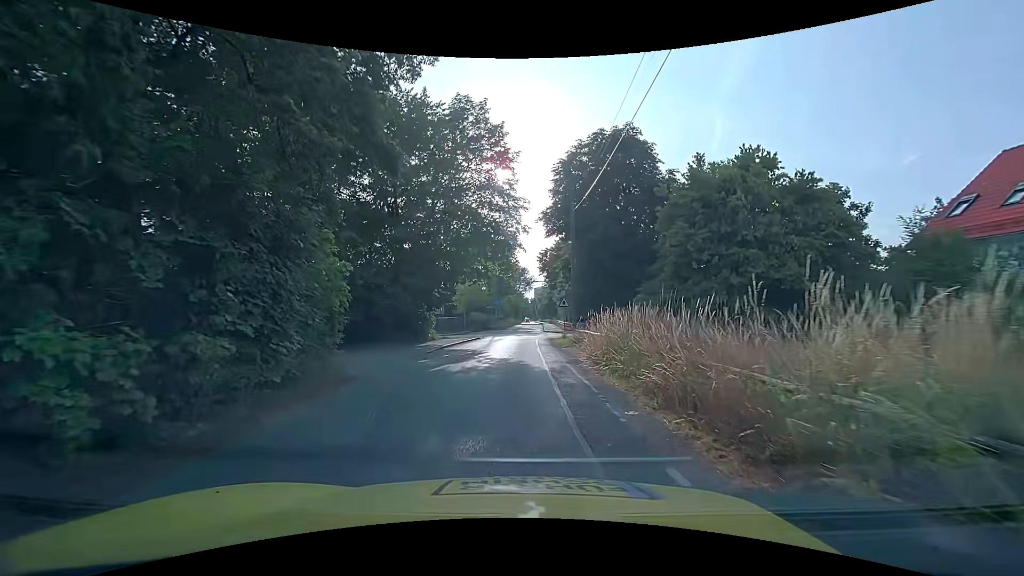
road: unclassified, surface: asphalt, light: Day
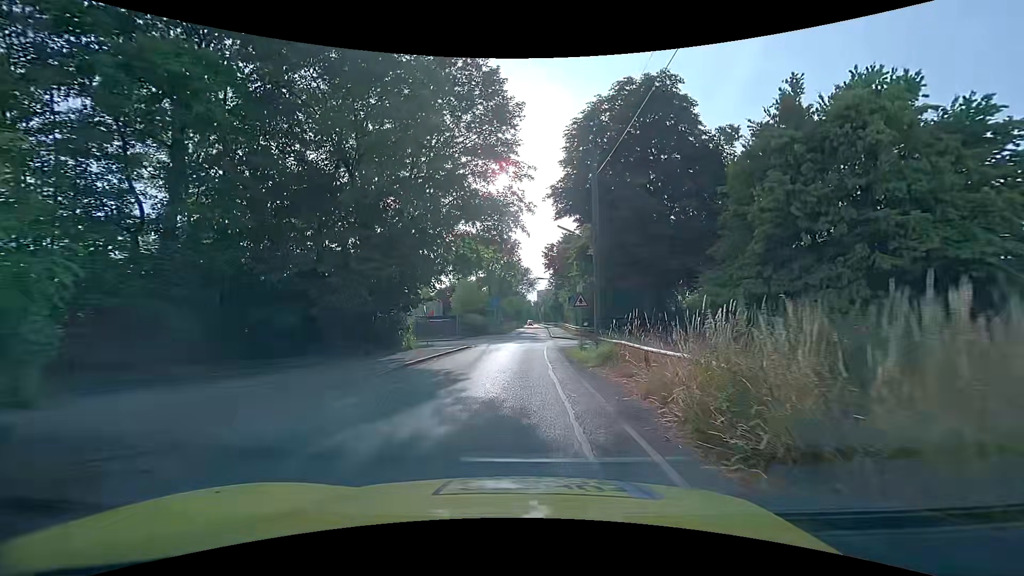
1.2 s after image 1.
(0.0, +7.9) m; 0°
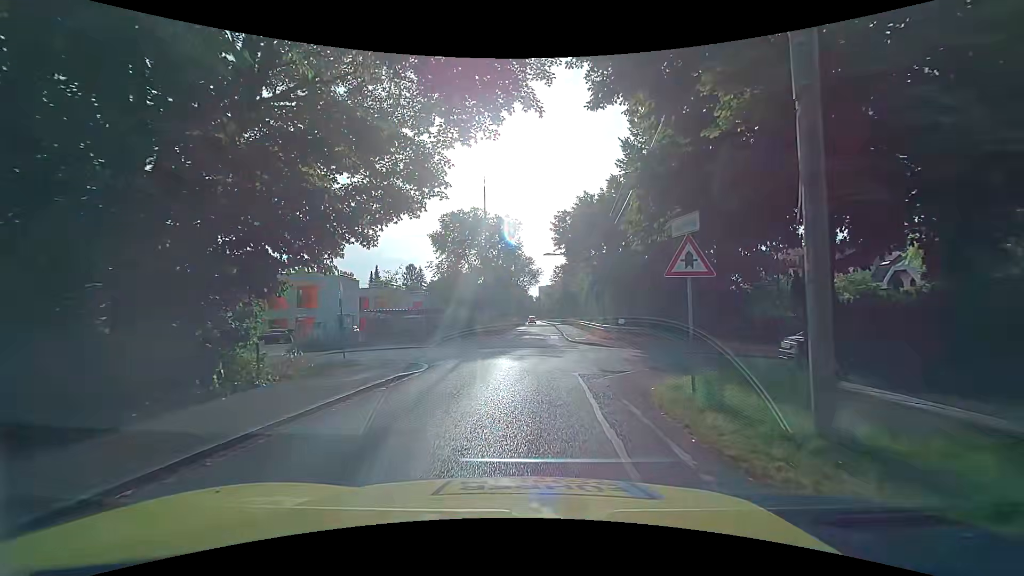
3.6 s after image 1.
(-0.3, +15.6) m; -1°
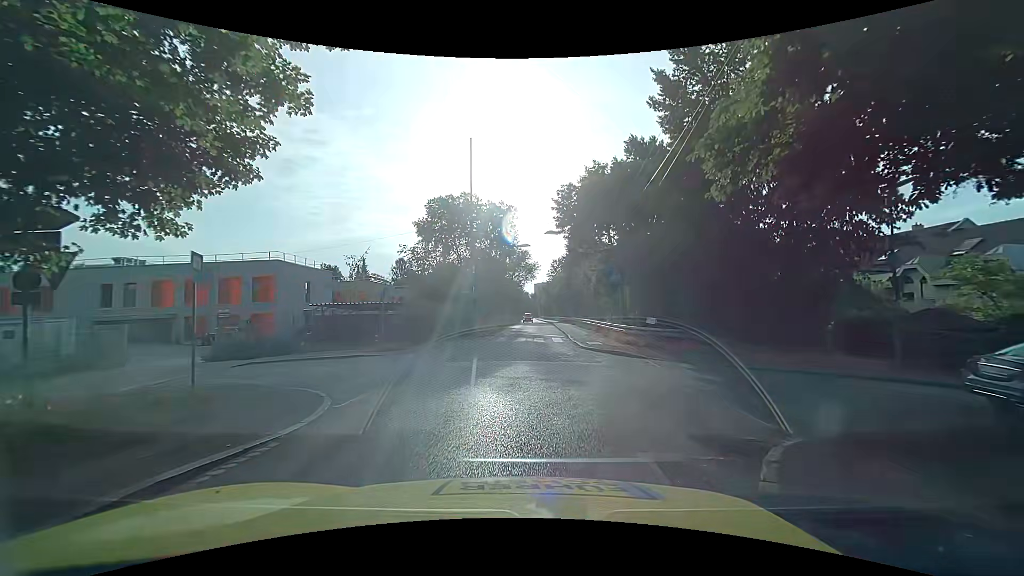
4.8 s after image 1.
(0.0, +7.7) m; +1°
(0, +10) (0, +20) (+1, +30) (+1, +40) (+2, +50) (+2, +60) (+2, +70) (+2, +80) (+2, +90) (+2, +100) m
